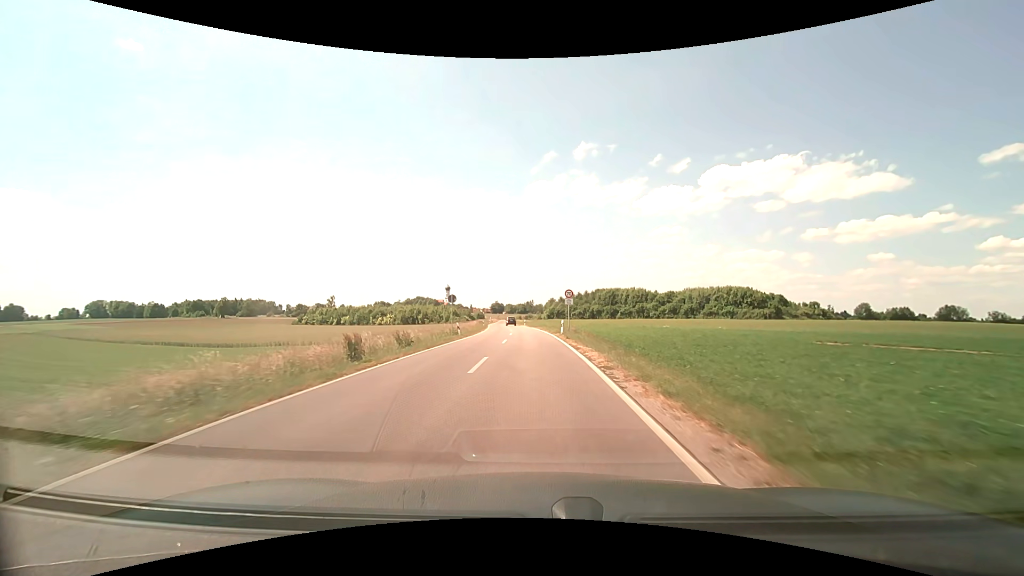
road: unclassified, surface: asphalt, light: Day
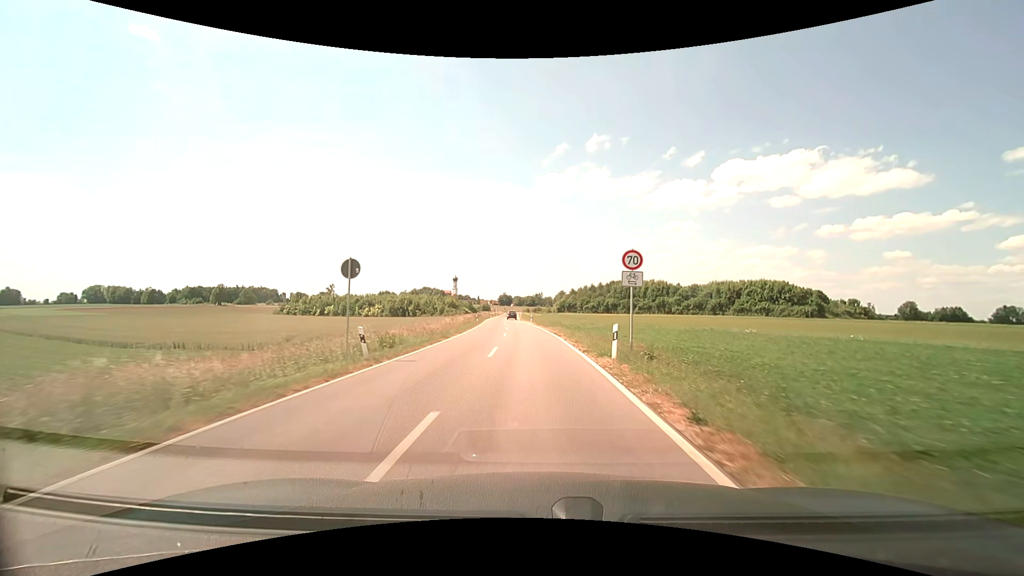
(-0.2, +20.4) m; -1°
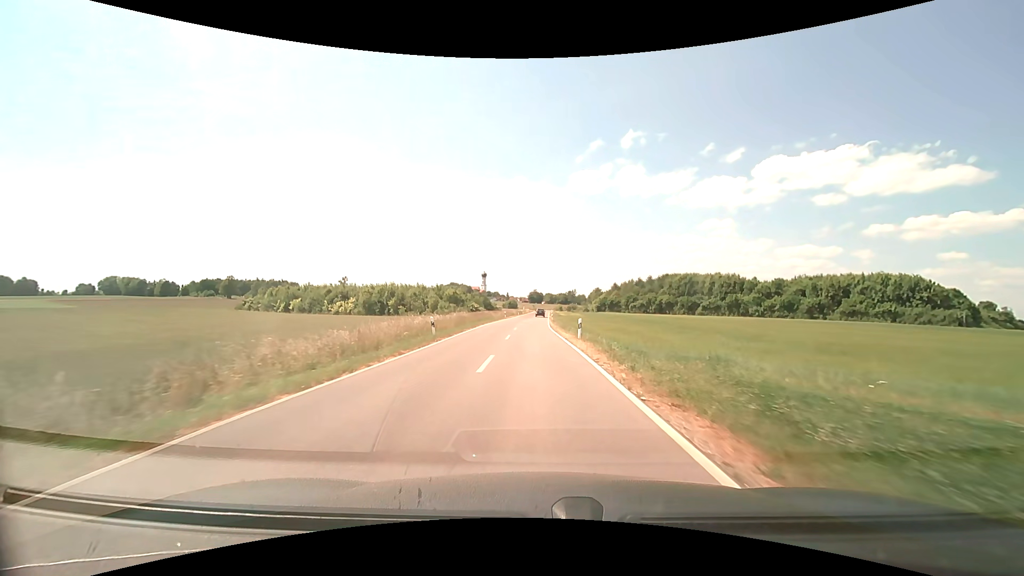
(-1.1, +40.4) m; -3°
(0, +10) (0, +20) (0, +30) (0, +40) (0, +50) (0, +60) (0, +70) (0, +80) (0, +90) (+1, +100) m
